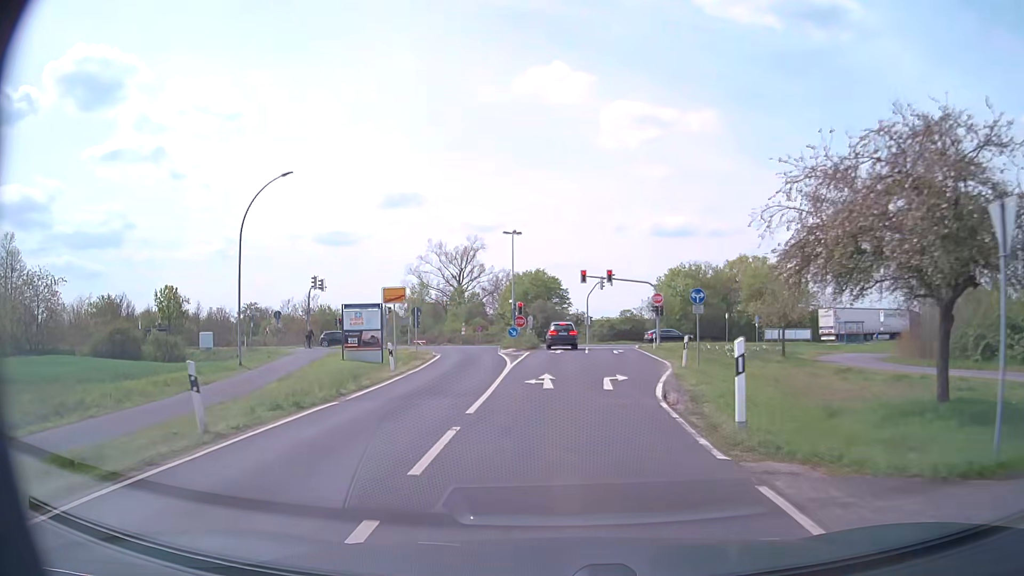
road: unclassified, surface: asphalt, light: Day
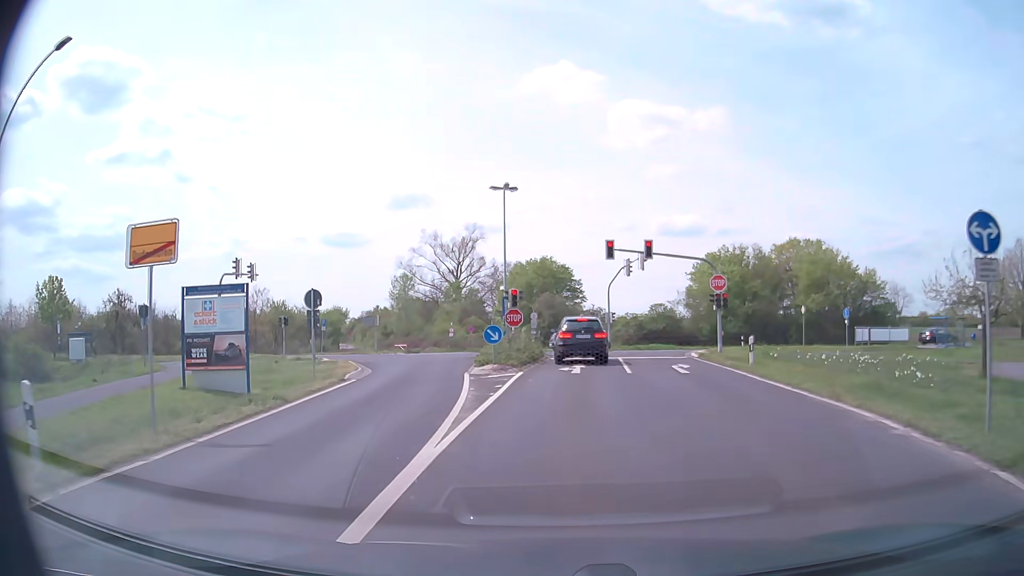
(-0.1, +17.3) m; -1°
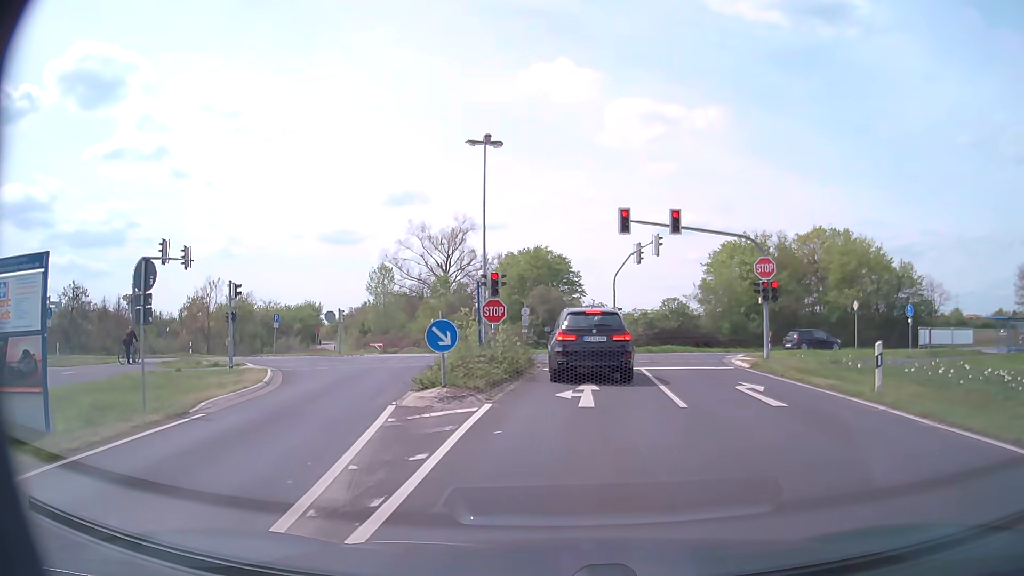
(+0.1, +8.7) m; +1°
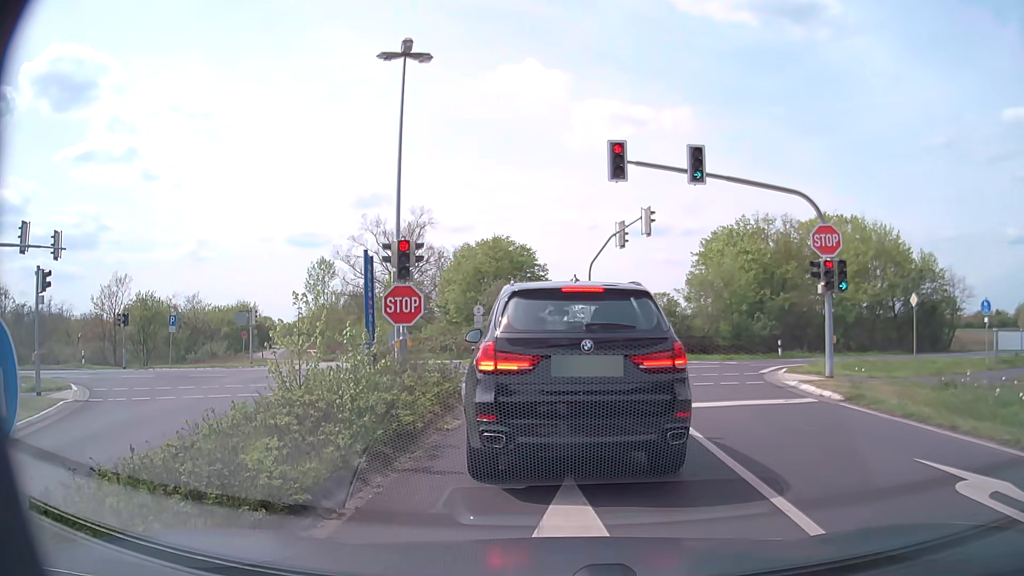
(+0.3, +9.3) m; +4°
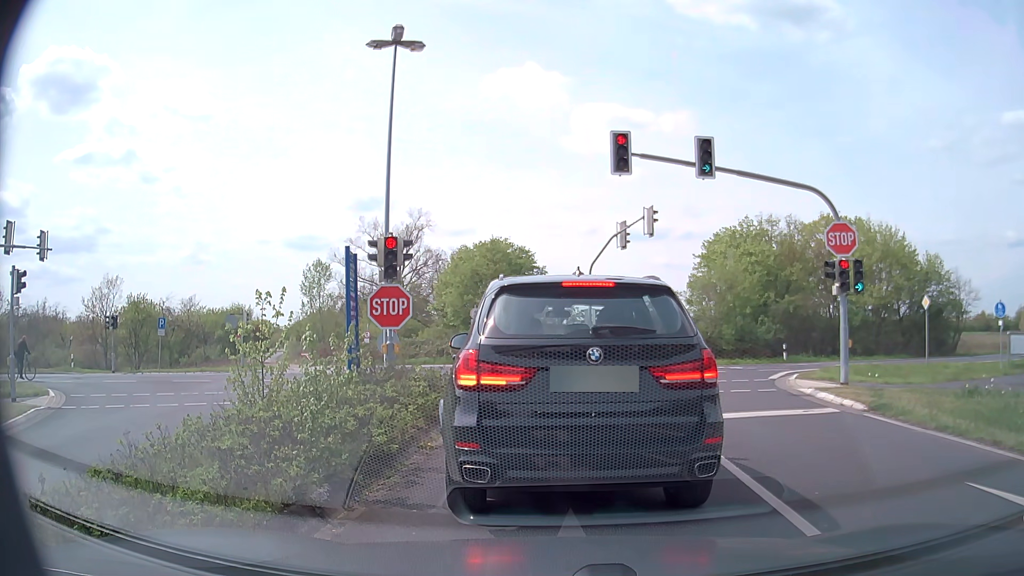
(0.0, +1.0) m; -2°
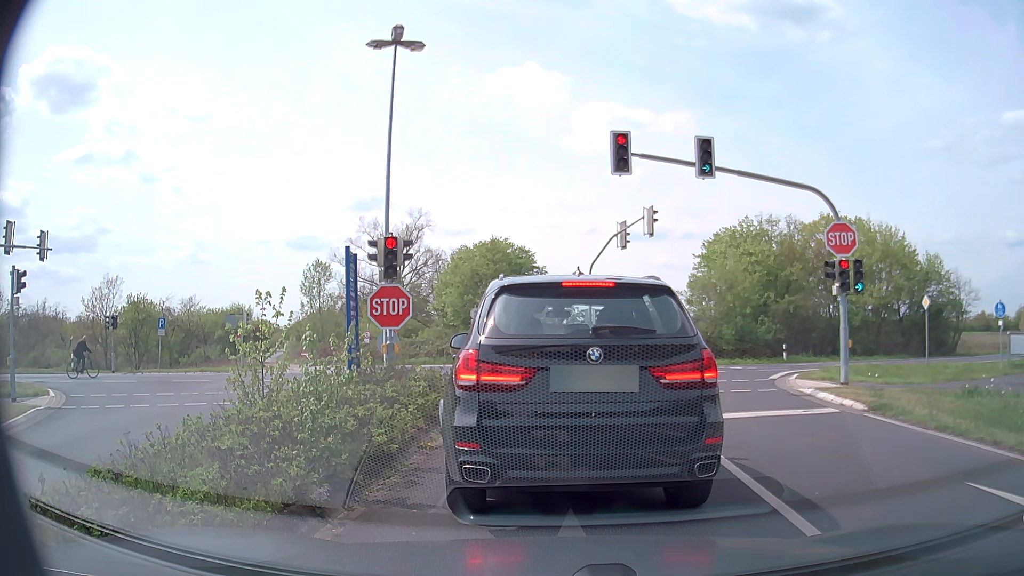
(0.0, 0.0) m; 0°
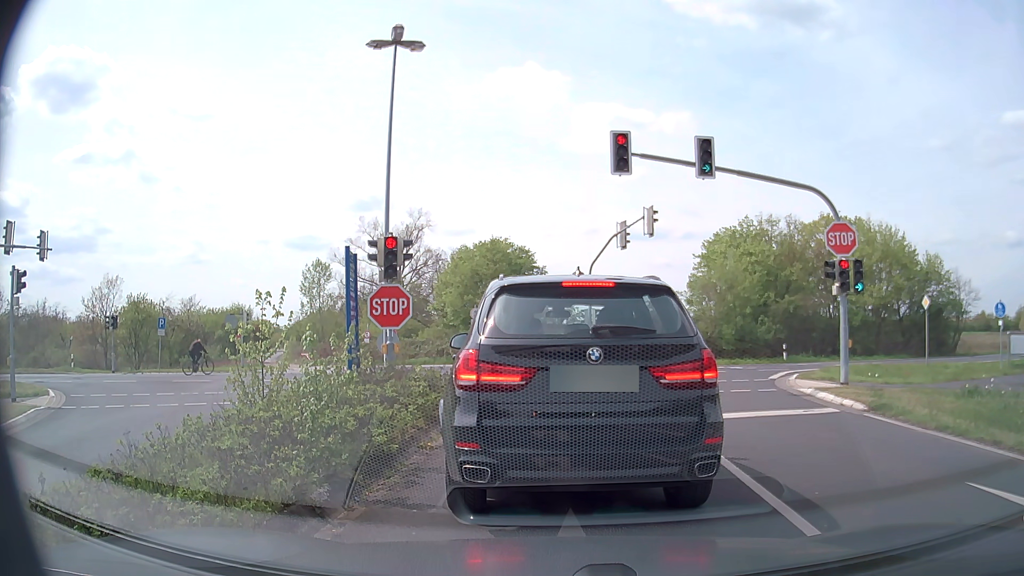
(0.0, 0.0) m; 0°
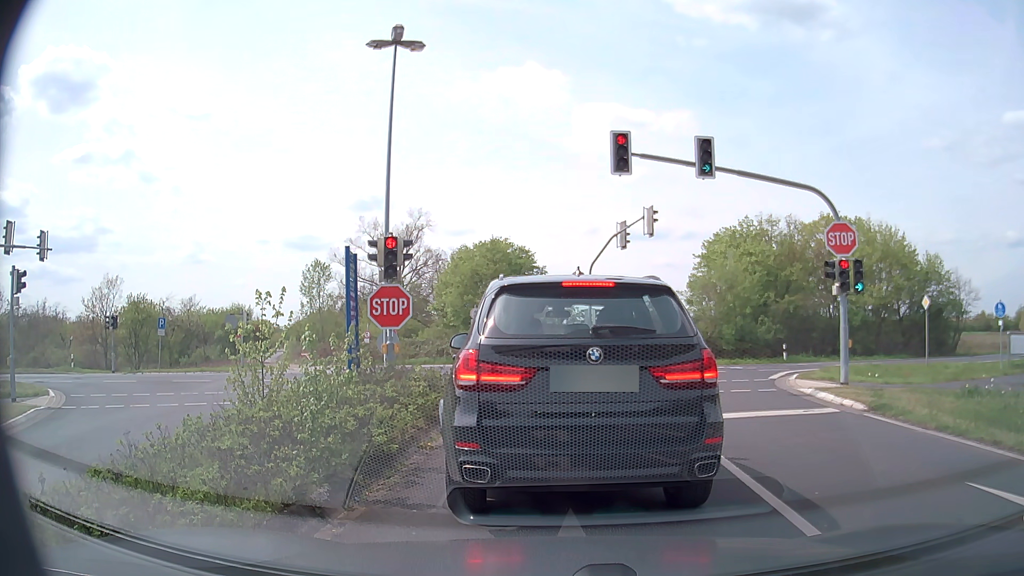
(0.0, 0.0) m; 0°
(0, +10) (-1, +20) (-7, +28) (-17, +30) (-26, +28) (-36, +26) (-46, +24) (-56, +21) (-65, +20) (-75, +18) m
